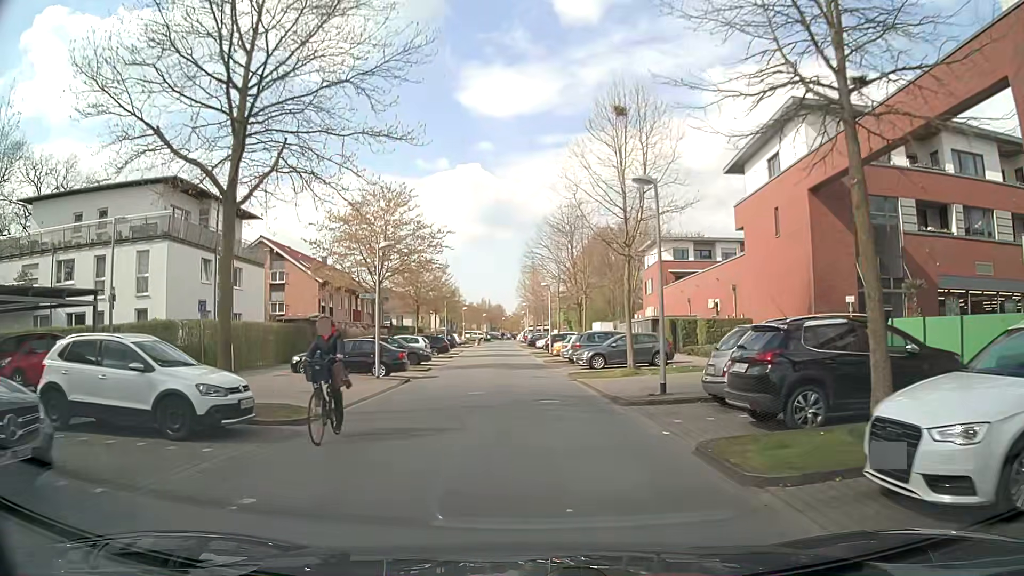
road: residential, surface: asphalt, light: Day
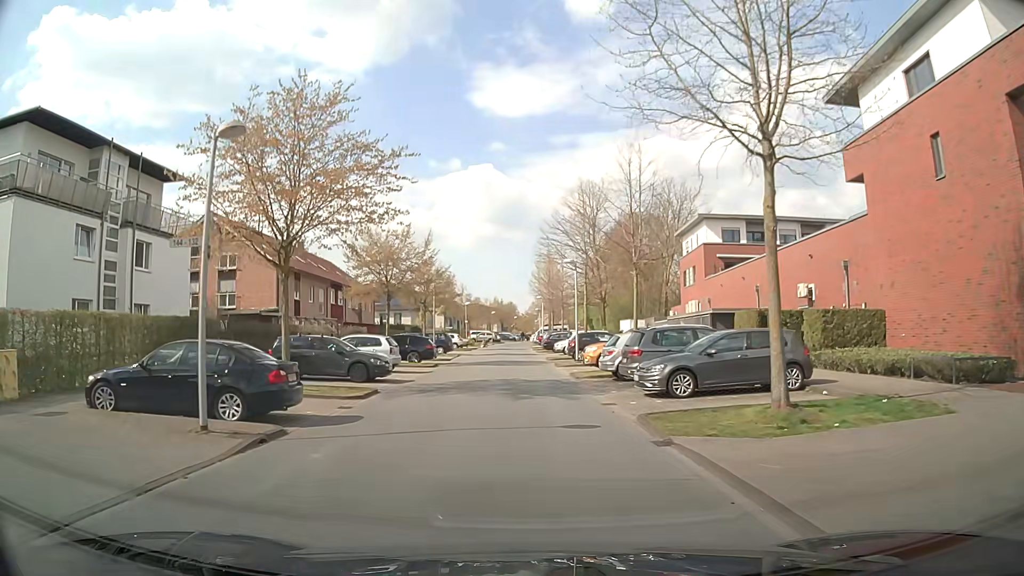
(-0.1, +13.6) m; 0°
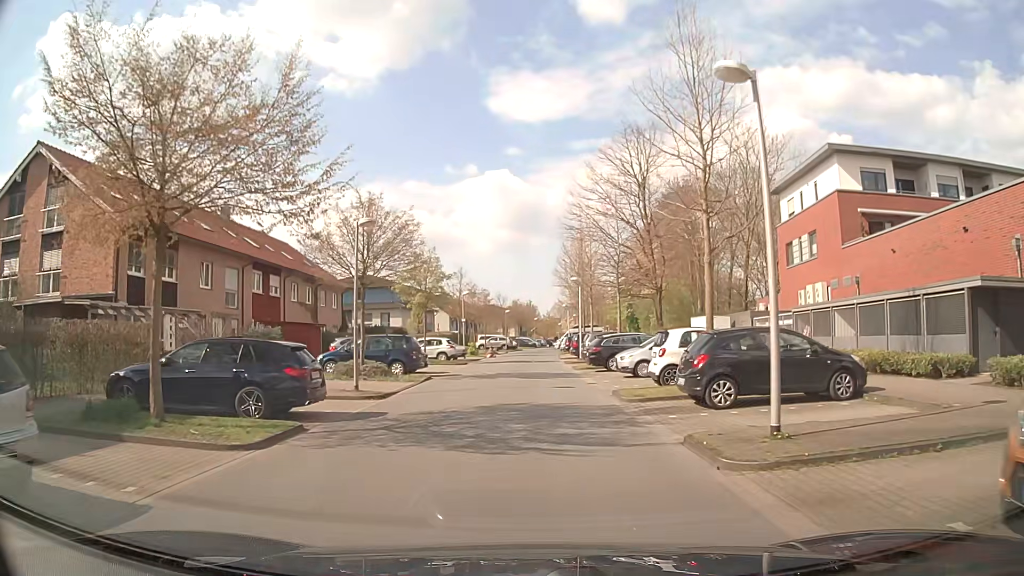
(-0.7, +22.8) m; -3°
(0, +10) (0, +20) (0, +30) (0, +40) (0, +50) (0, +60) (+1, +70) (+1, +80) (+2, +90) (+4, +100) m
